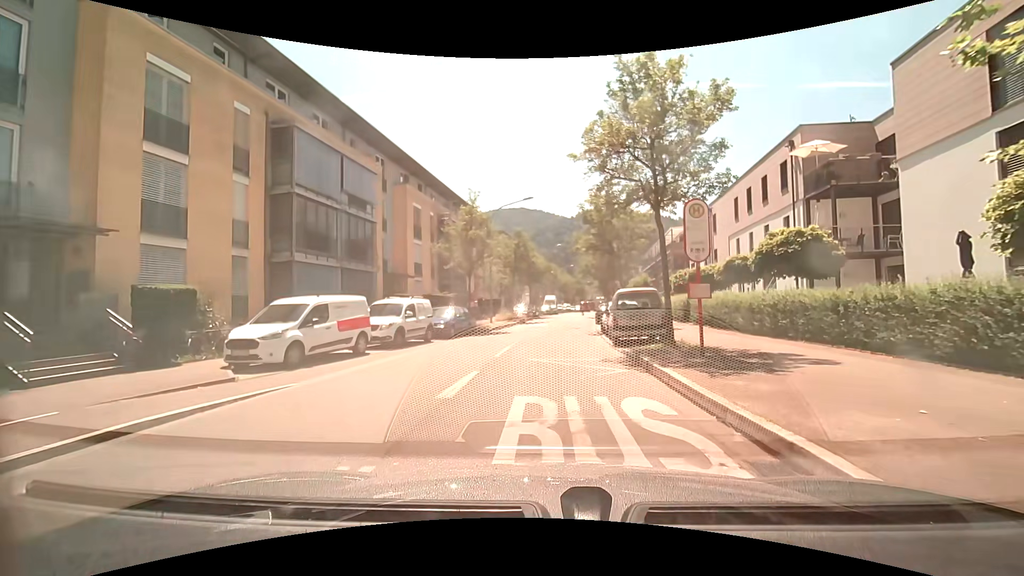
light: Day
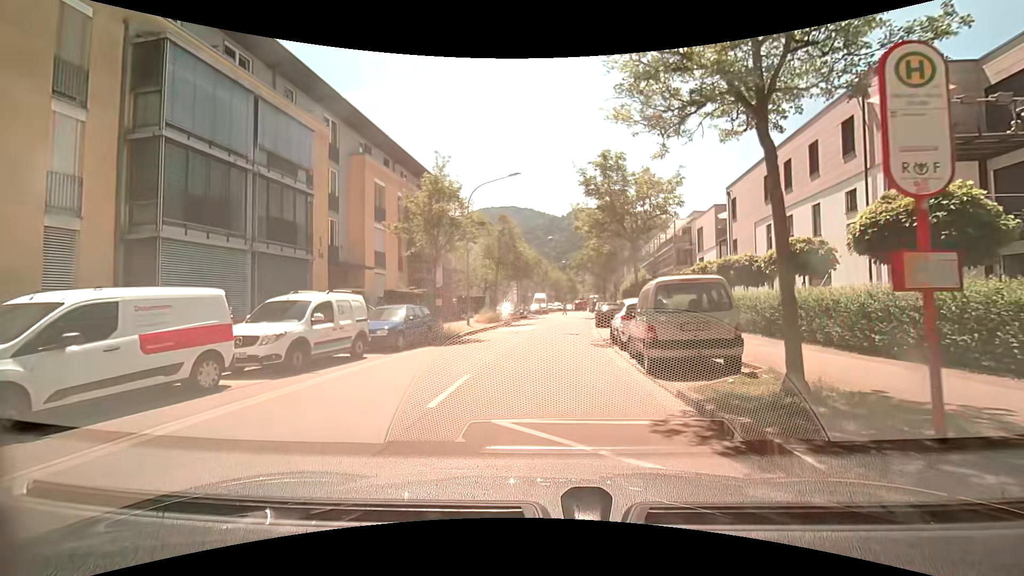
(+0.1, +6.6) m; +1°
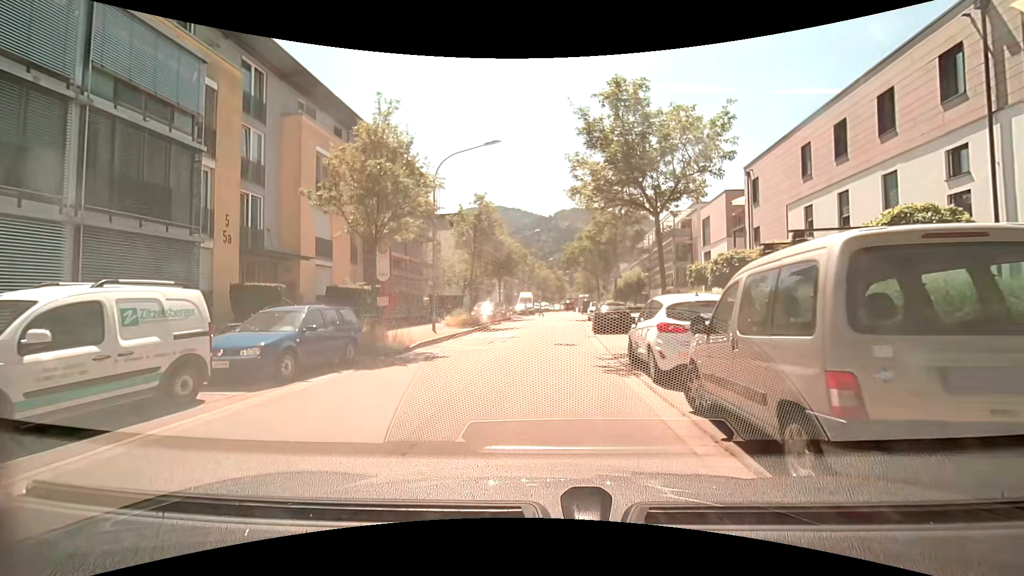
(+0.1, +6.1) m; +1°
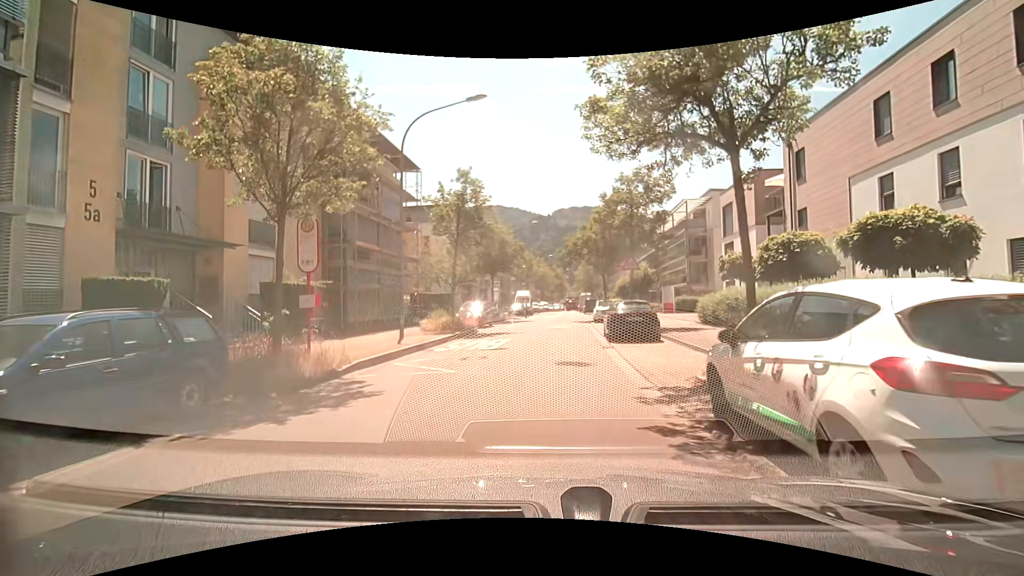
(0.0, +5.4) m; 0°
